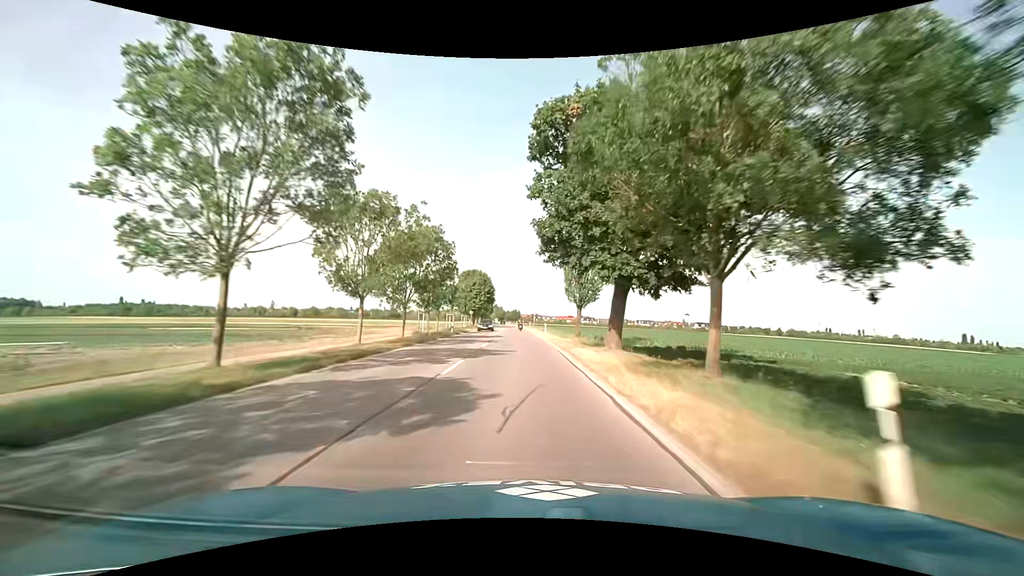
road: tertiary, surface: asphalt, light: Day
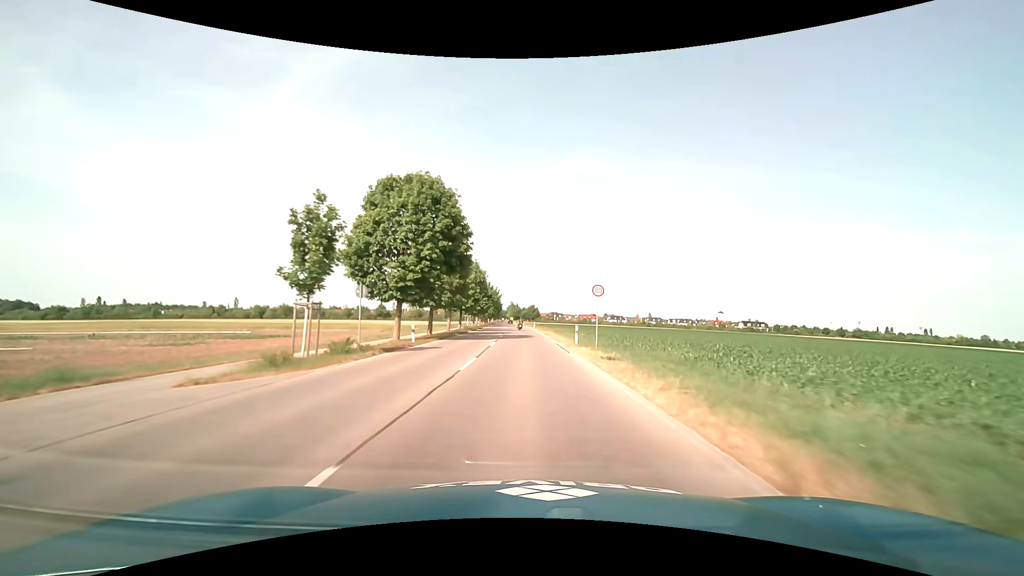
(-1.4, +60.6) m; -2°
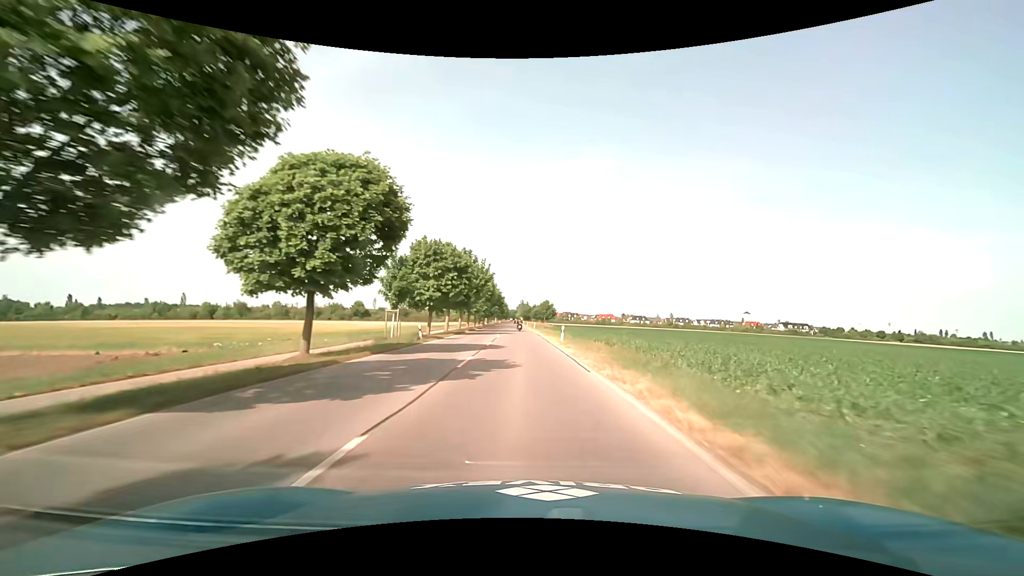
(-0.5, +48.3) m; -1°
(0, +10) (0, +20) (0, +30) (-1, +40) (-1, +50) (-1, +60) (-1, +70) (-1, +80) (-2, +90) (-2, +100) m
